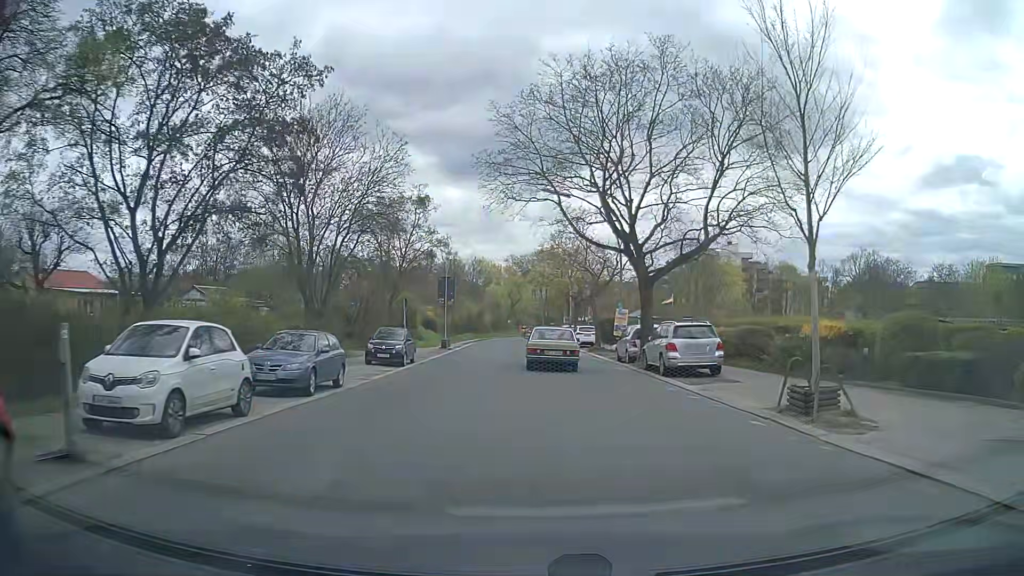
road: tertiary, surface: asphalt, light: Day
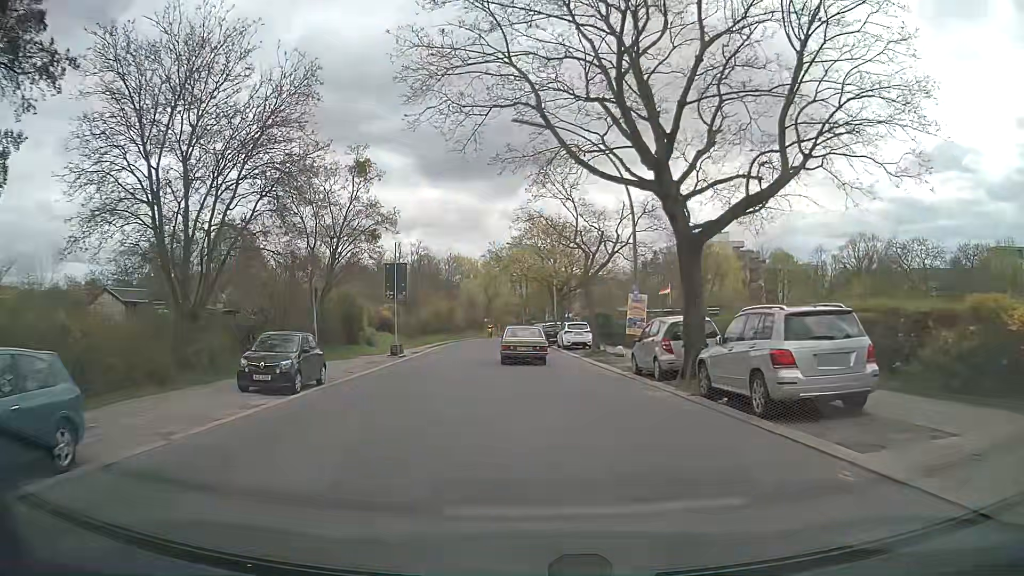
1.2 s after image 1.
(+0.2, +10.7) m; +2°
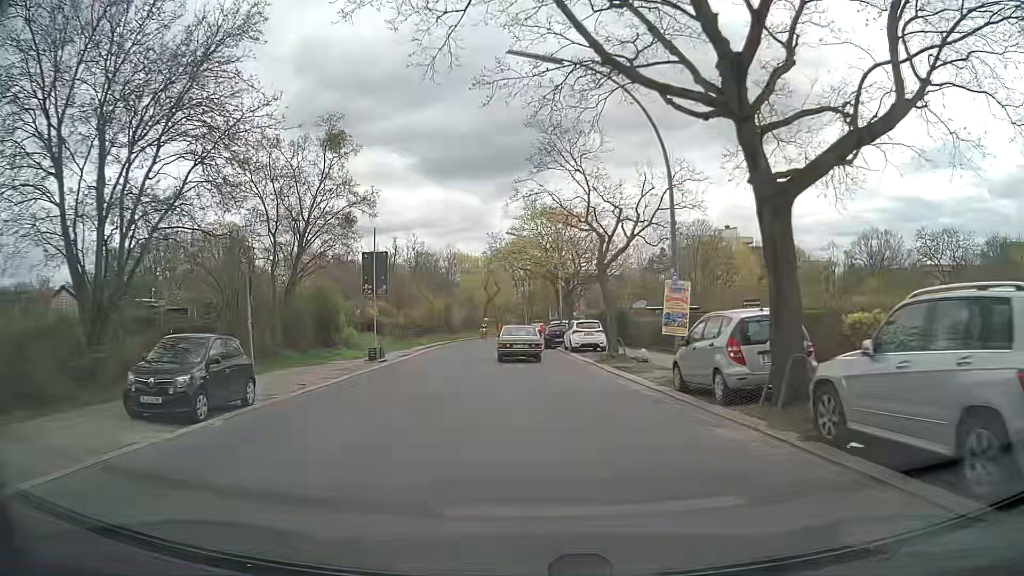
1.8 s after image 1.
(-0.1, +5.5) m; -1°
